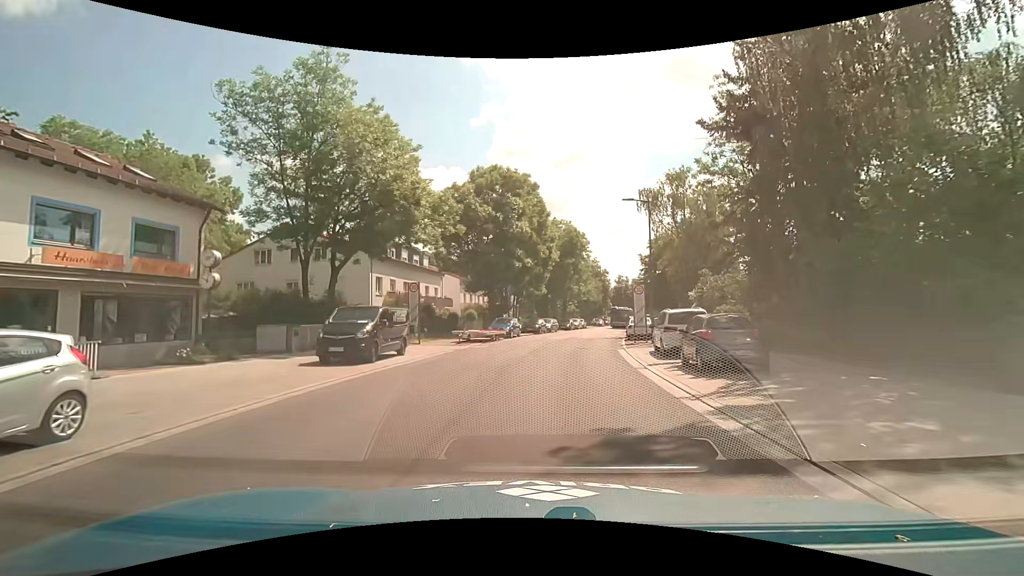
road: tertiary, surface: asphalt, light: Day
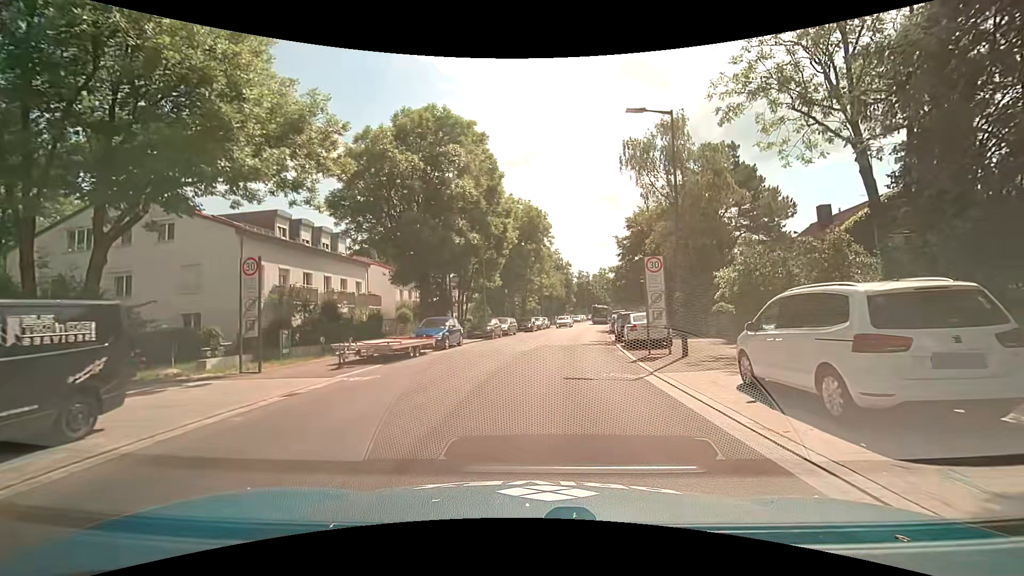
(+0.3, +12.7) m; +5°
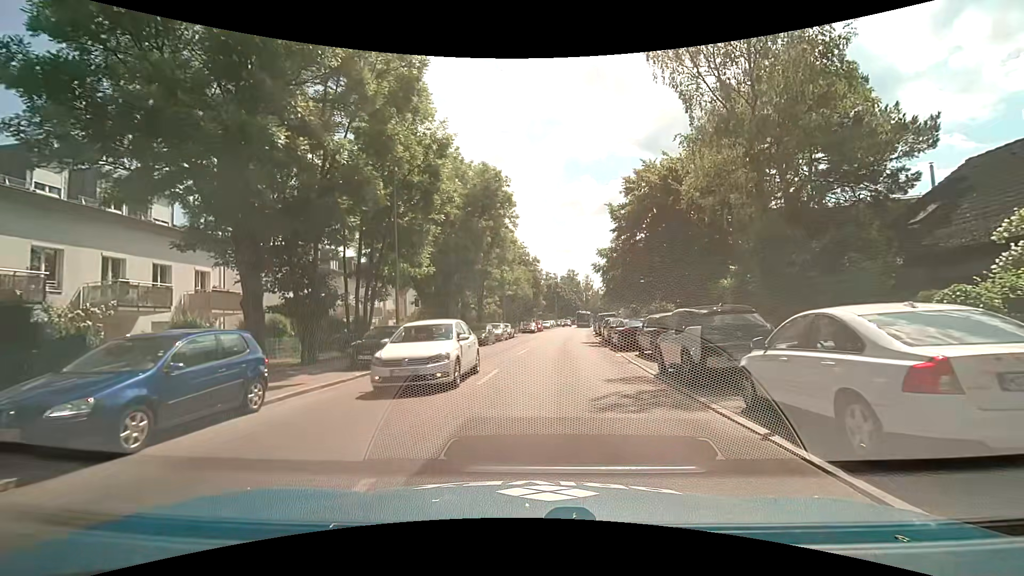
(+0.3, +16.6) m; +2°
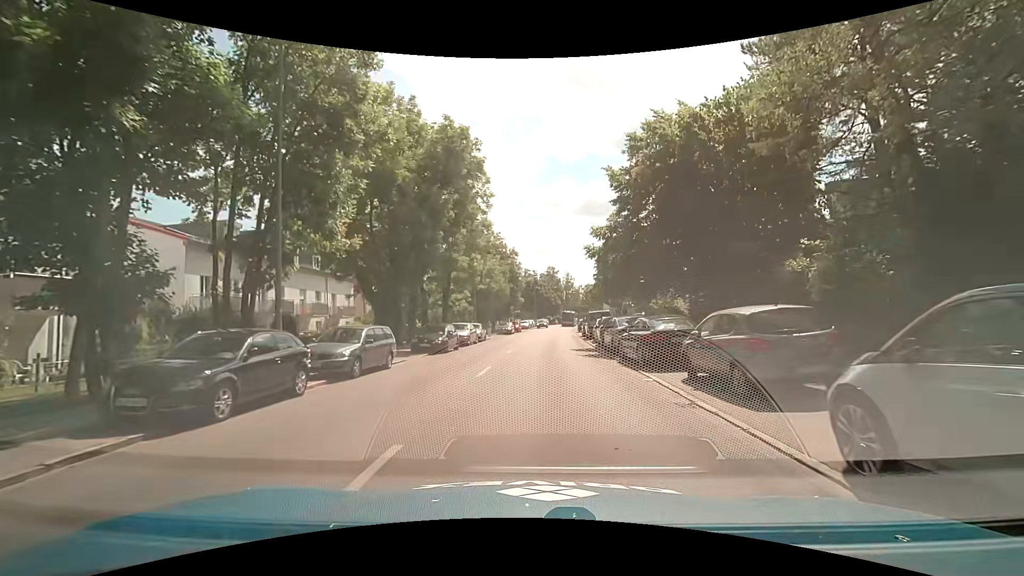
(+0.3, +8.5) m; +3°
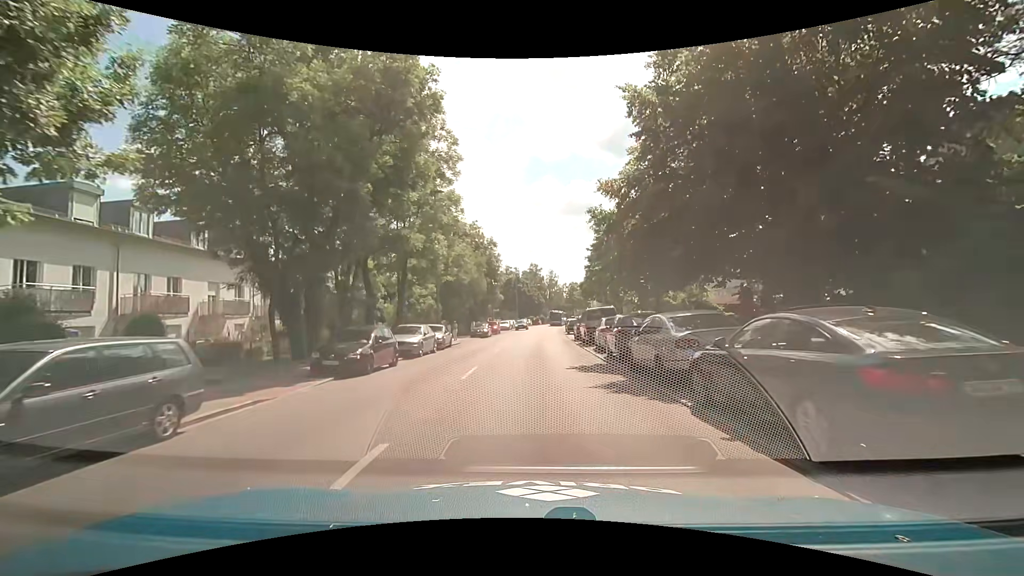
(+0.1, +9.4) m; +1°
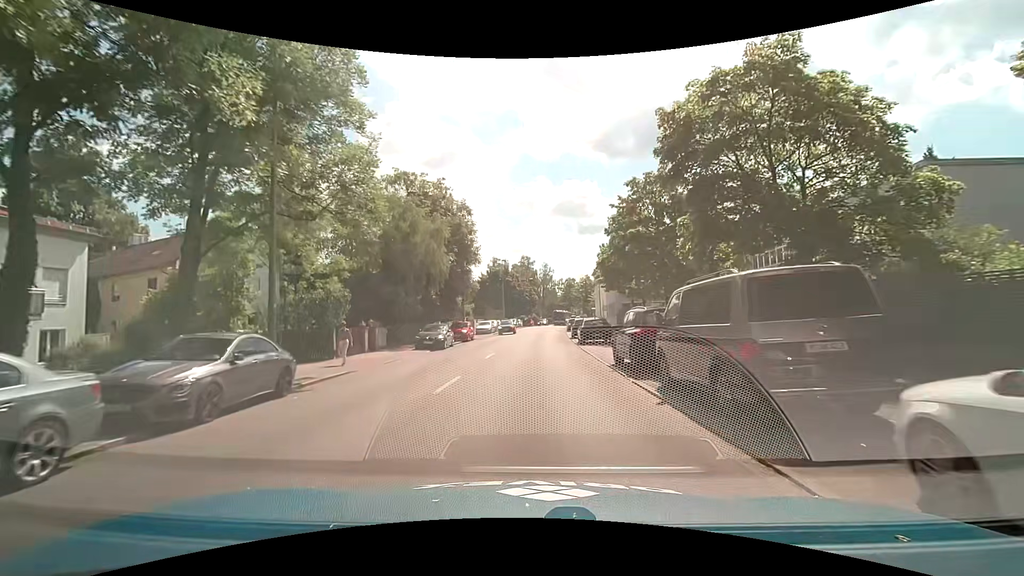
(+0.5, +20.3) m; +2°
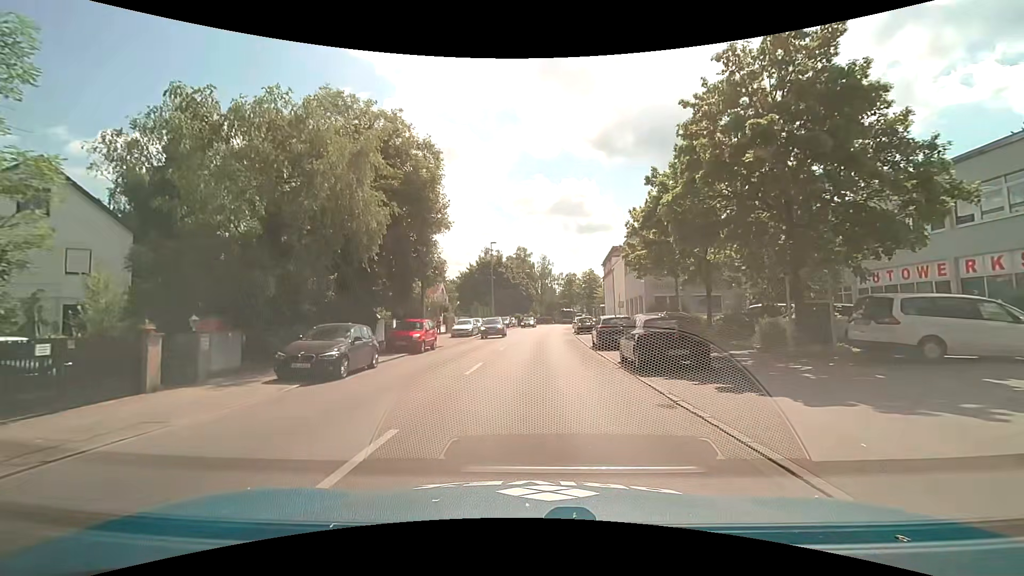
(-0.1, +15.2) m; 0°
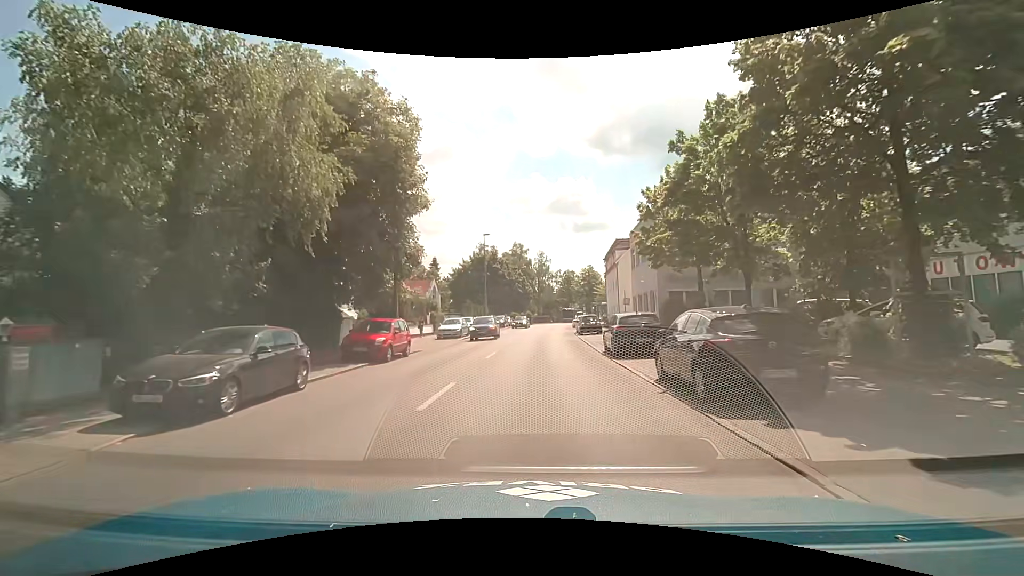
(0.0, +5.0) m; 0°
(0, +10) (+1, +20) (+1, +30) (+2, +40) (+2, +50) (+3, +60) (+4, +70) (+6, +80) (+7, +90) (+8, +100) m
